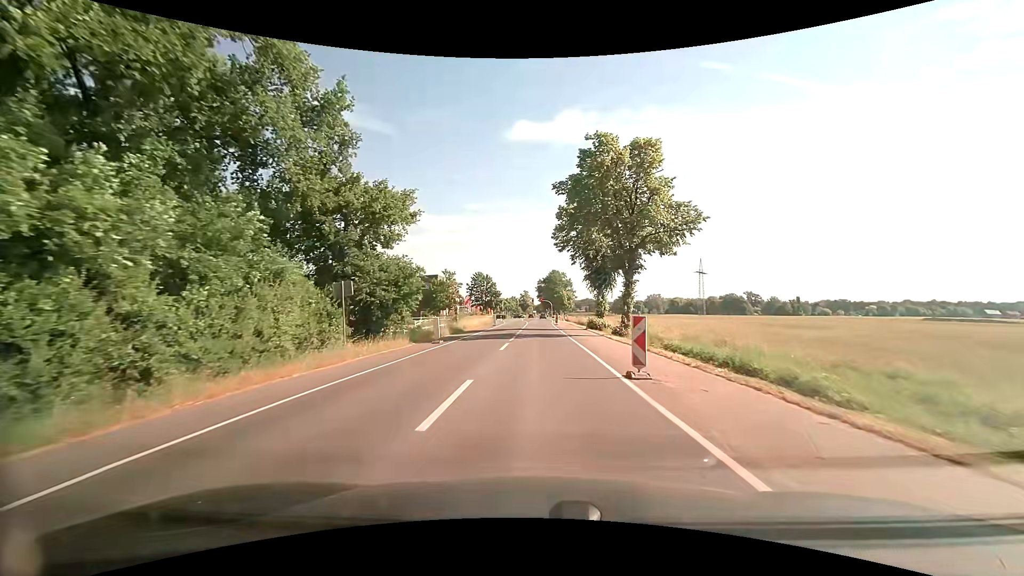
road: secondary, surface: asphalt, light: Day
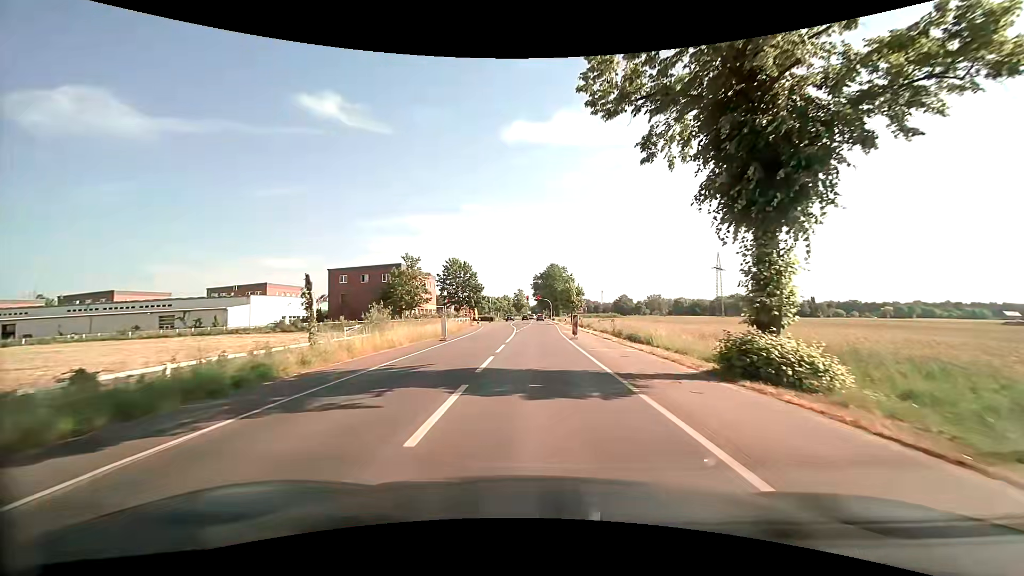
(0.0, +30.8) m; 0°
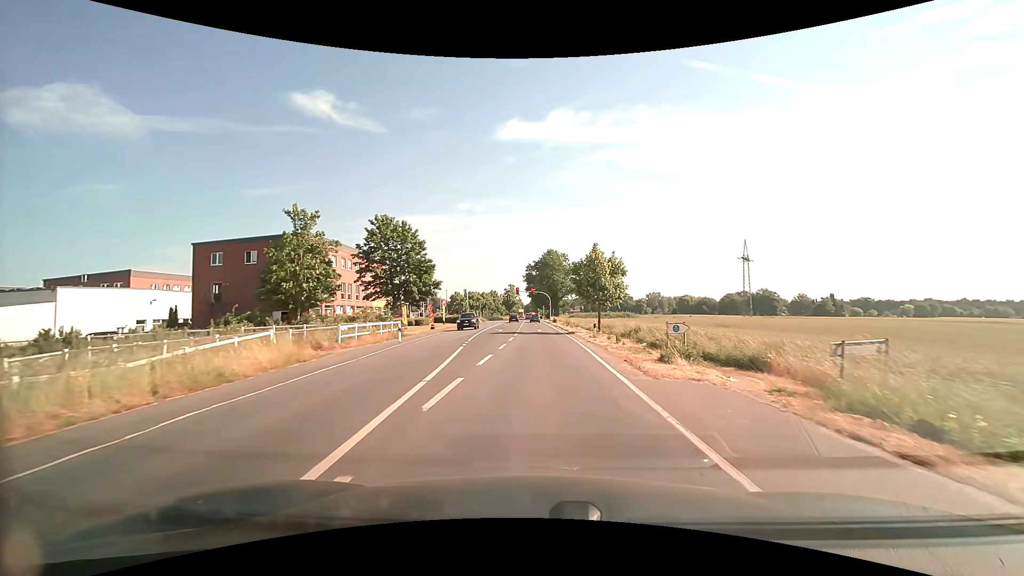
(+0.5, +36.1) m; +1°
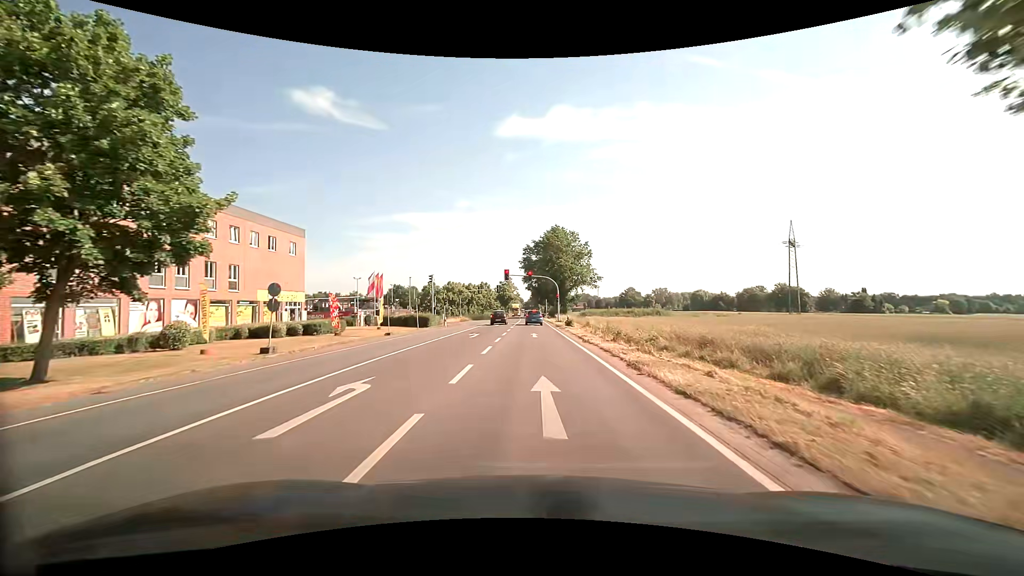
(+0.2, +33.6) m; 0°
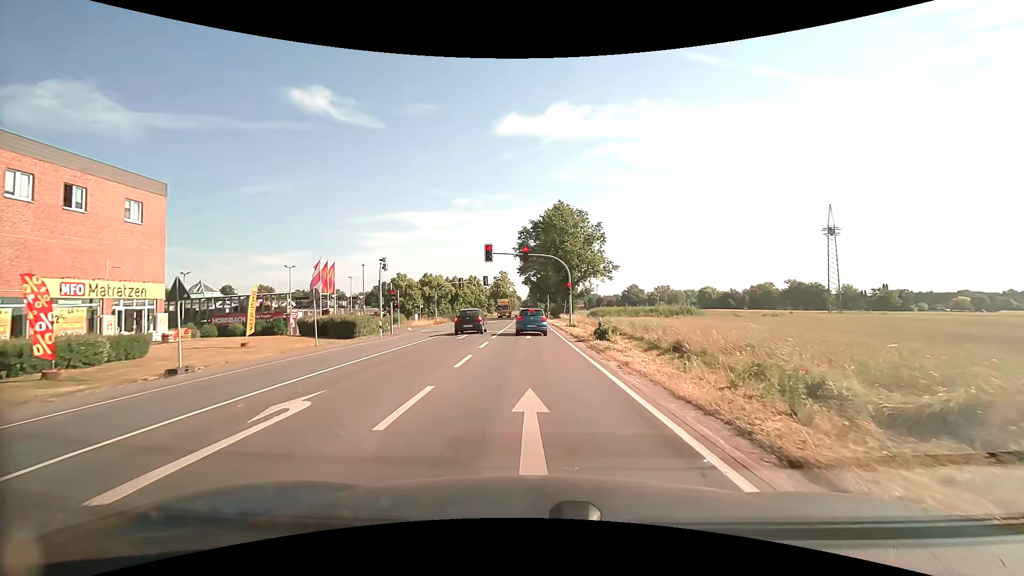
(-0.1, +21.4) m; 0°
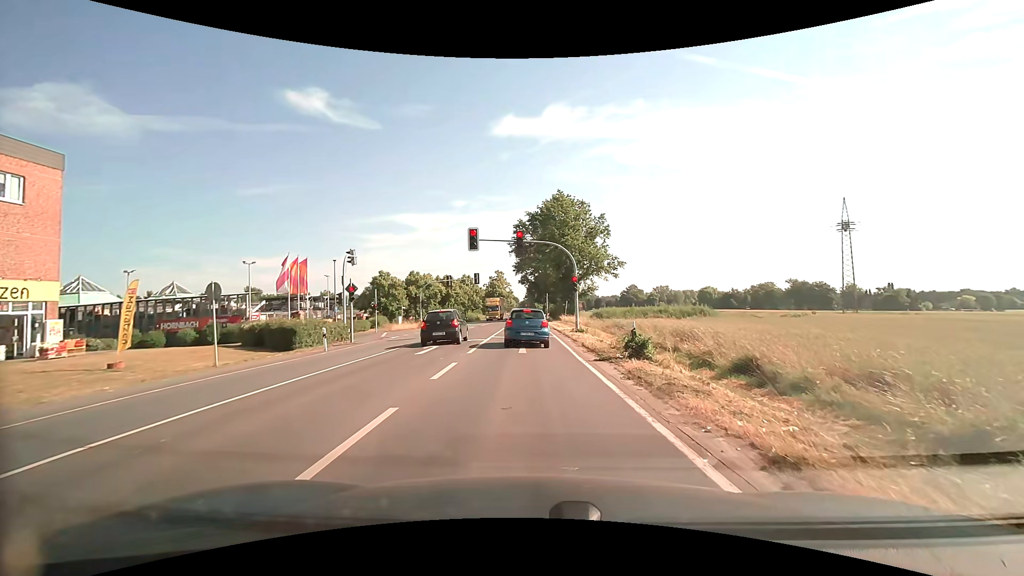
(0.0, +7.6) m; 0°
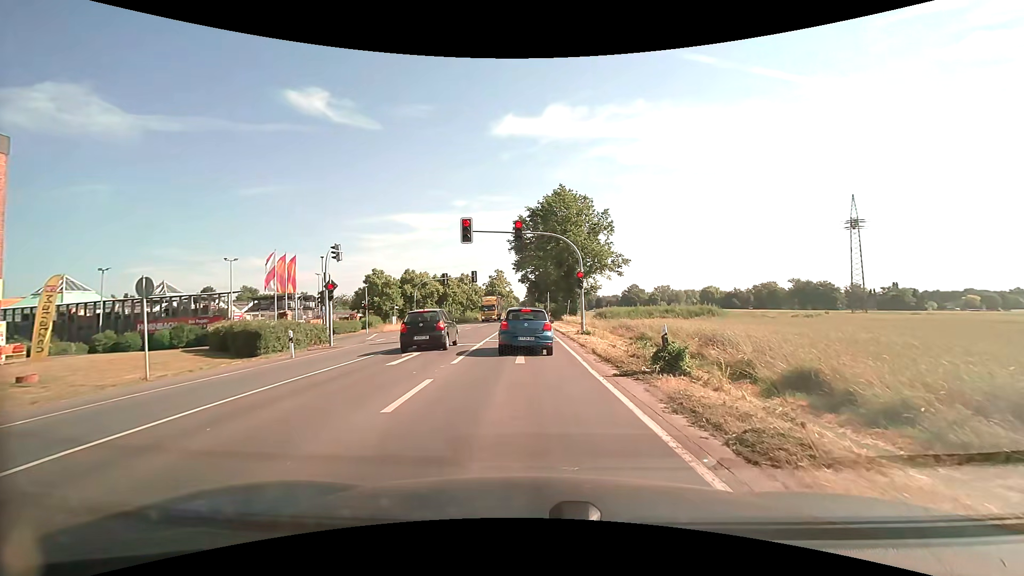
(0.0, +3.1) m; 0°
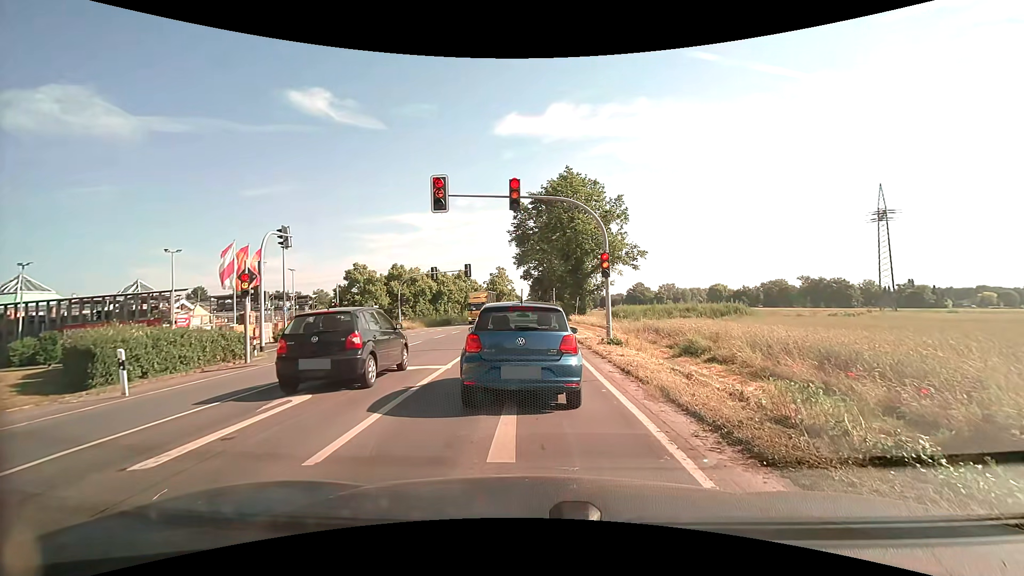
(0.0, +8.0) m; 0°
(0, +10) (-1, +20) (-1, +30) (-1, +40) (-1, +50) (-2, +60) (-2, +70) (-3, +80) (-3, +90) (-3, +100) m
